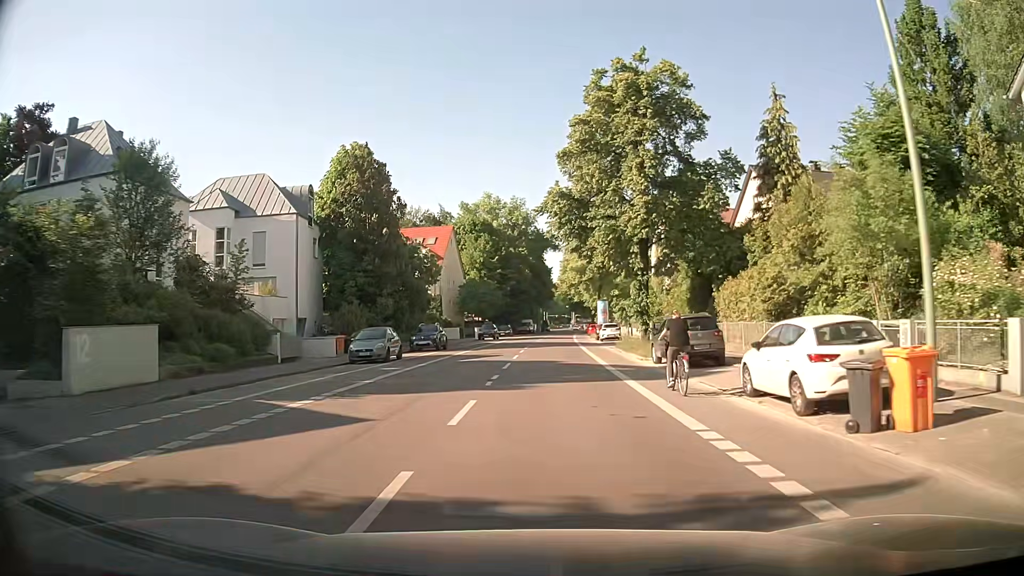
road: secondary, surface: asphalt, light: Day
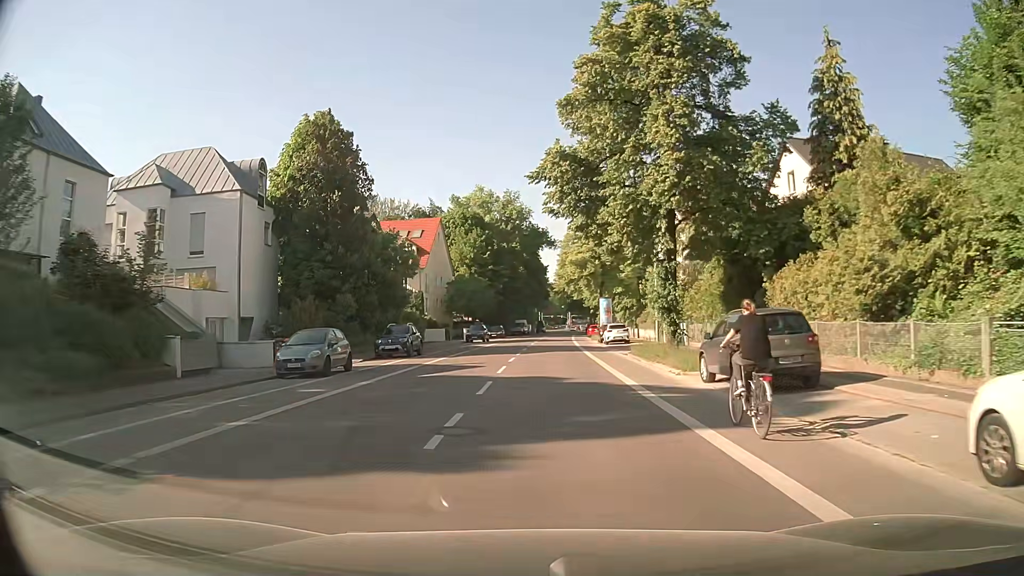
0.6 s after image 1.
(+0.1, +7.7) m; +1°
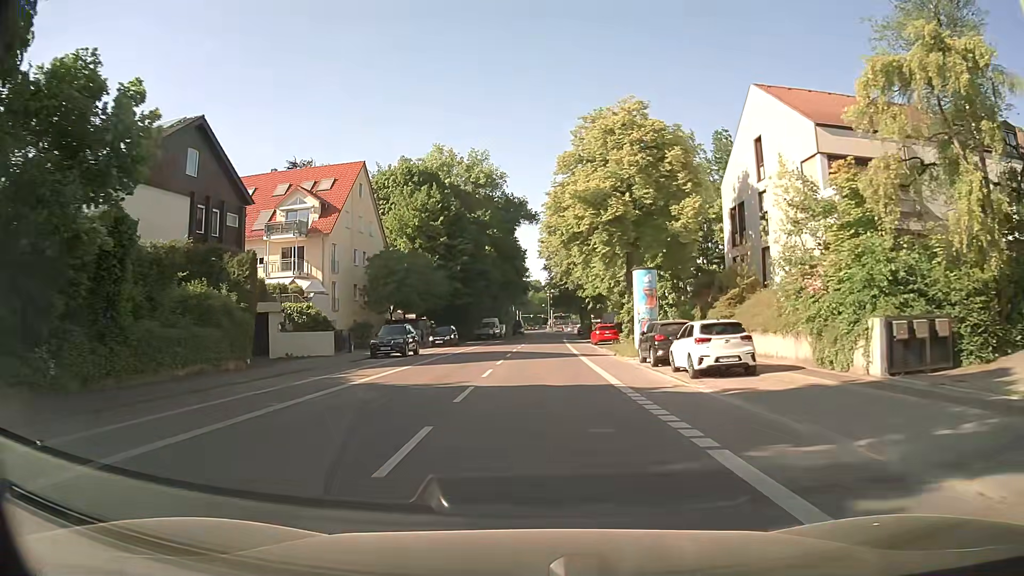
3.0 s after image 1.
(+0.6, +31.1) m; +2°
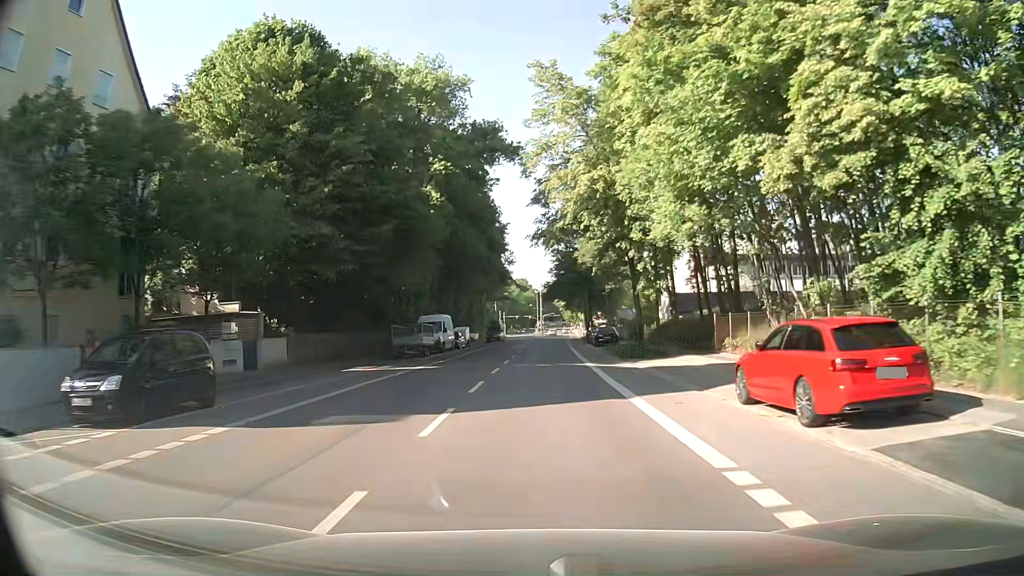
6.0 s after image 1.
(+0.5, +39.2) m; +1°
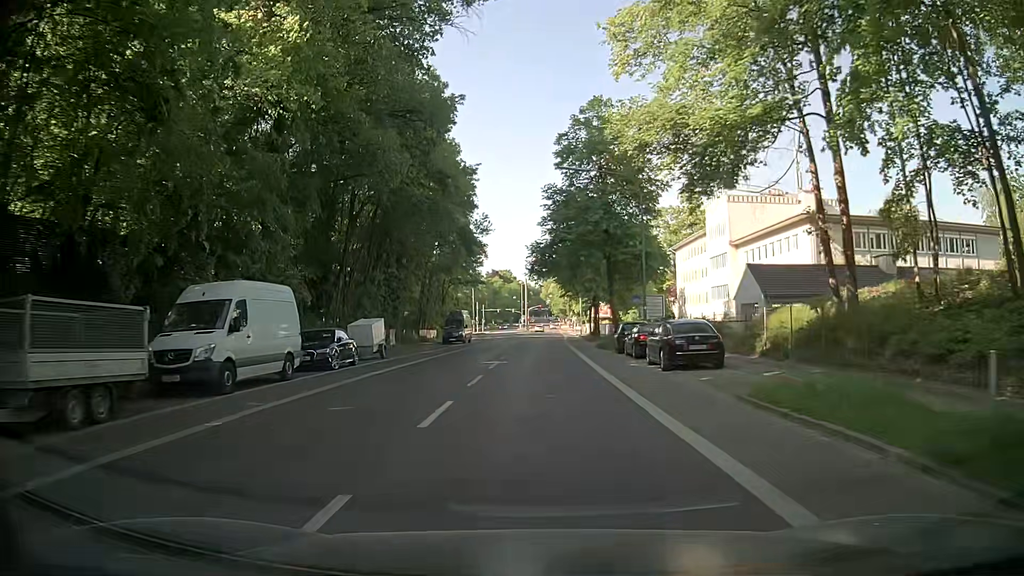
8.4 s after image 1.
(+0.6, +30.3) m; +2°
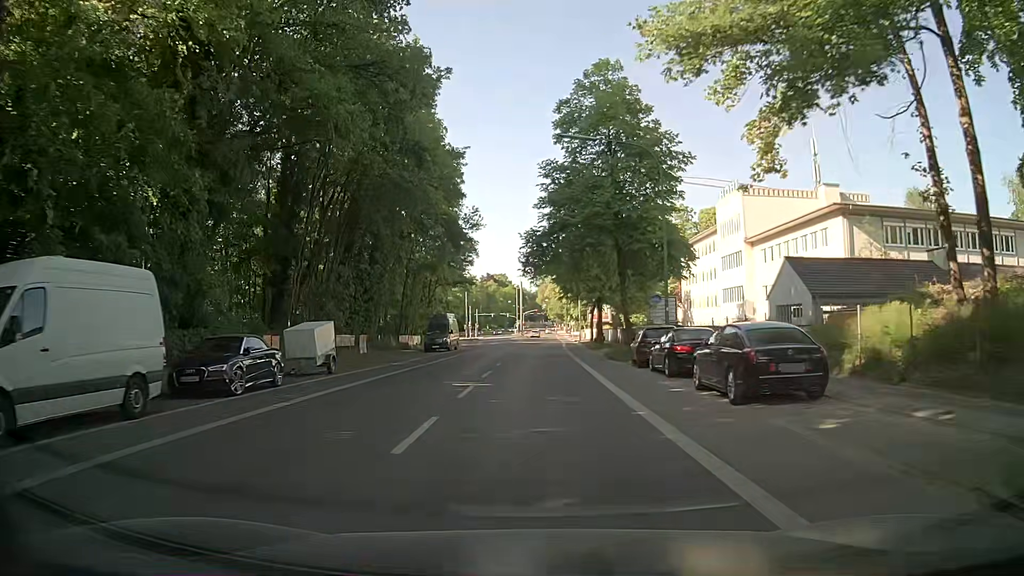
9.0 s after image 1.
(+0.1, +7.4) m; 0°
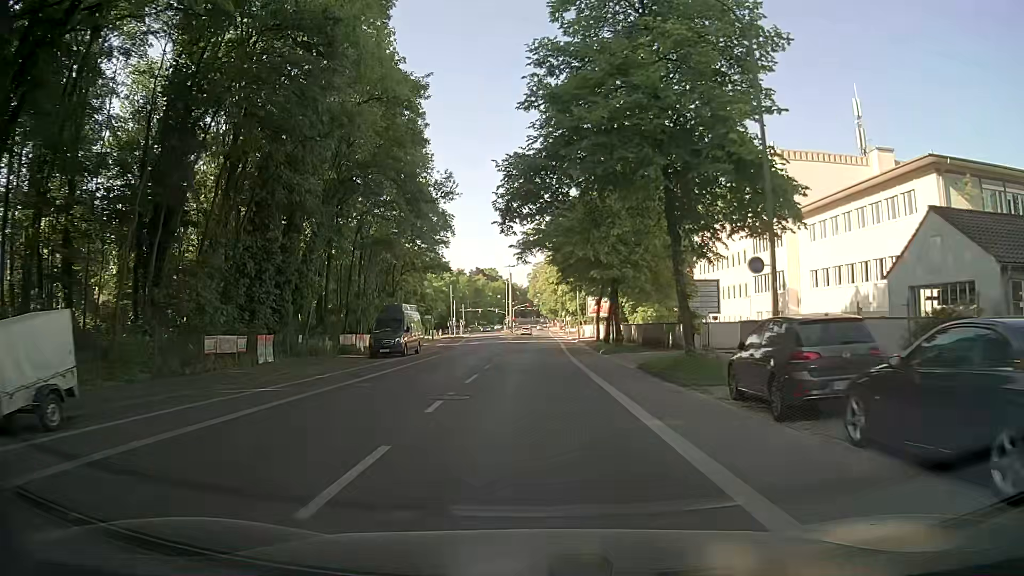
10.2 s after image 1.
(+0.2, +14.6) m; +1°
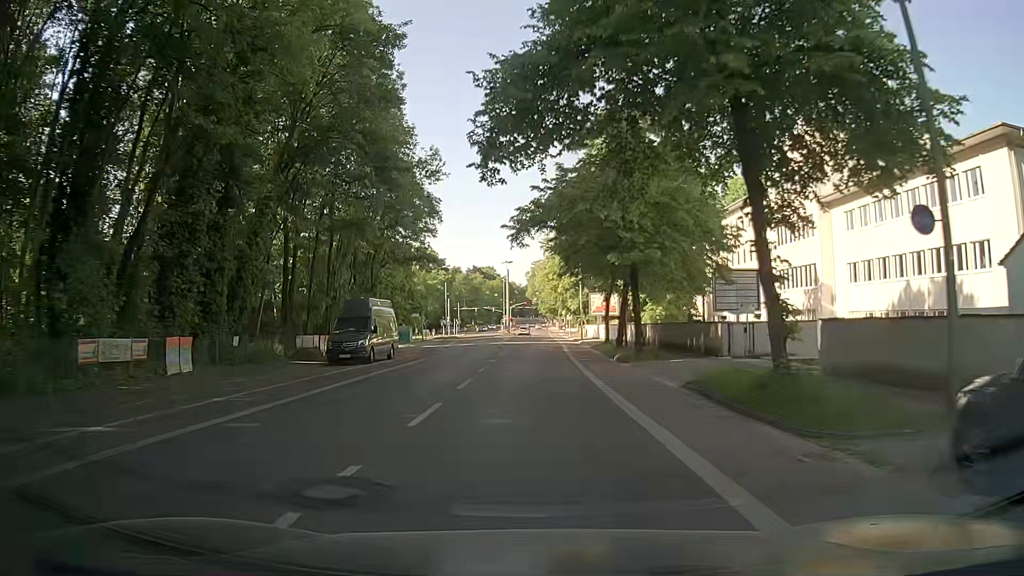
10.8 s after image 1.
(0.0, +7.3) m; 0°
(0, +10) (0, +20) (0, +30) (0, +40) (0, +50) (0, +60) (0, +70) (+1, +80) (+1, +90) (+1, +100) m
